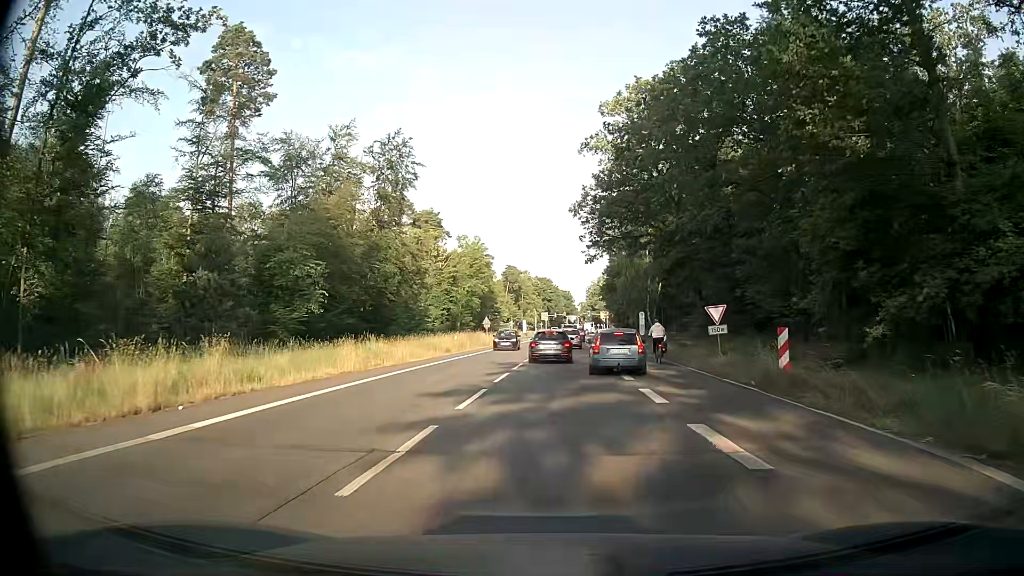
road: secondary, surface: asphalt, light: Day
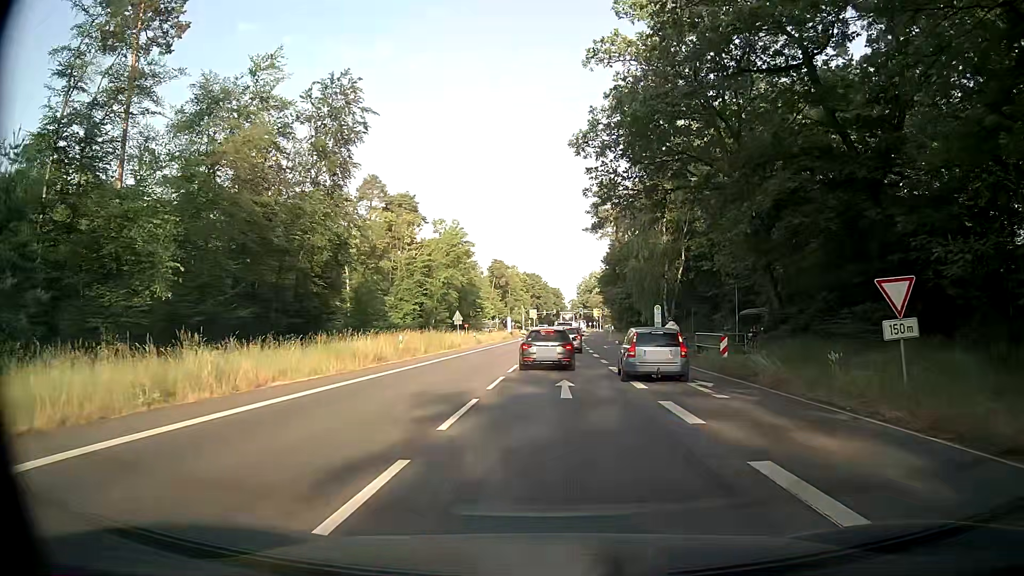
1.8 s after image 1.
(+0.3, +14.8) m; +3°
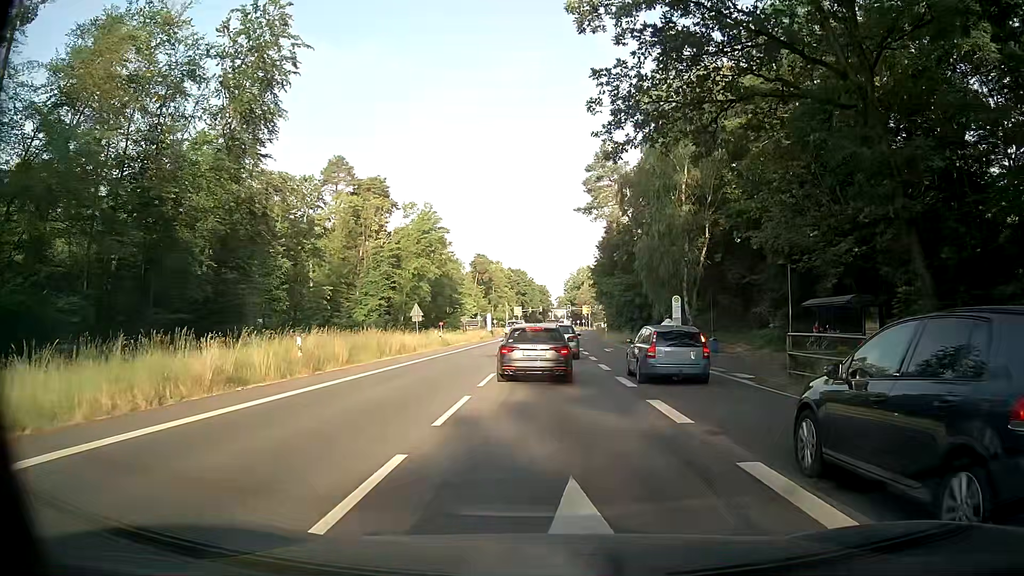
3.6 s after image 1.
(-0.2, +11.9) m; -1°
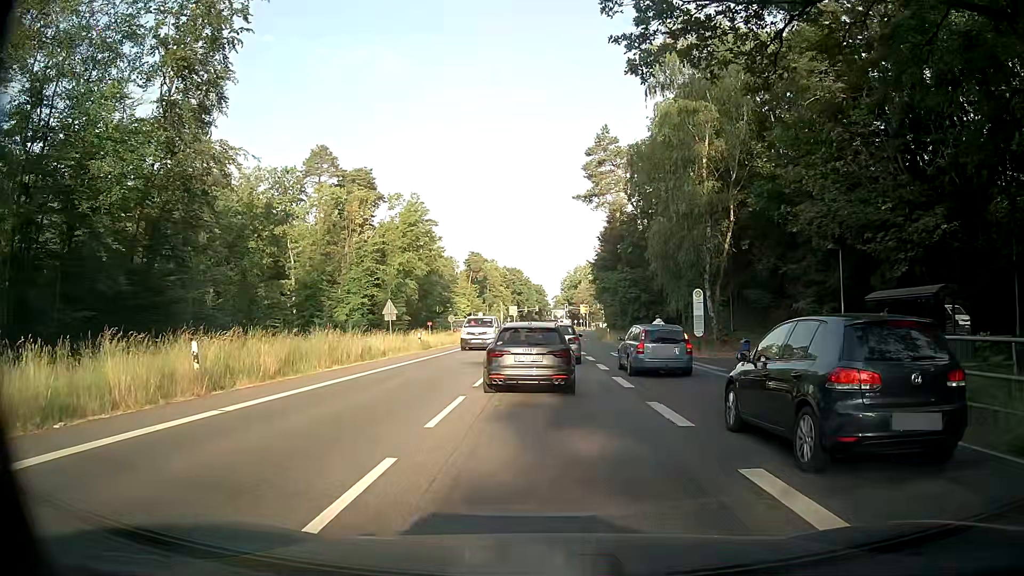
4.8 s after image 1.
(+0.1, +6.3) m; +2°
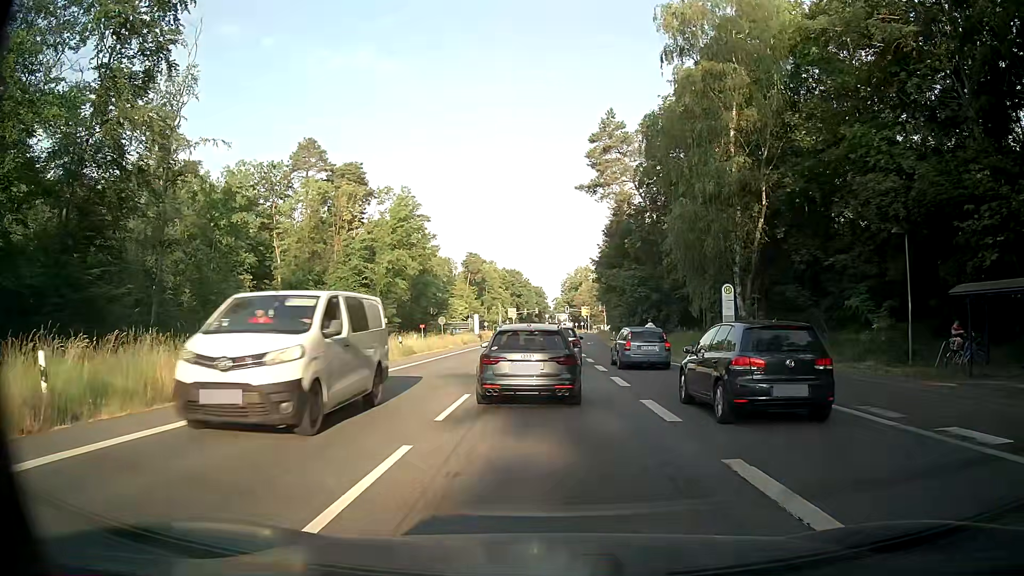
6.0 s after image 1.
(0.0, +5.3) m; +1°
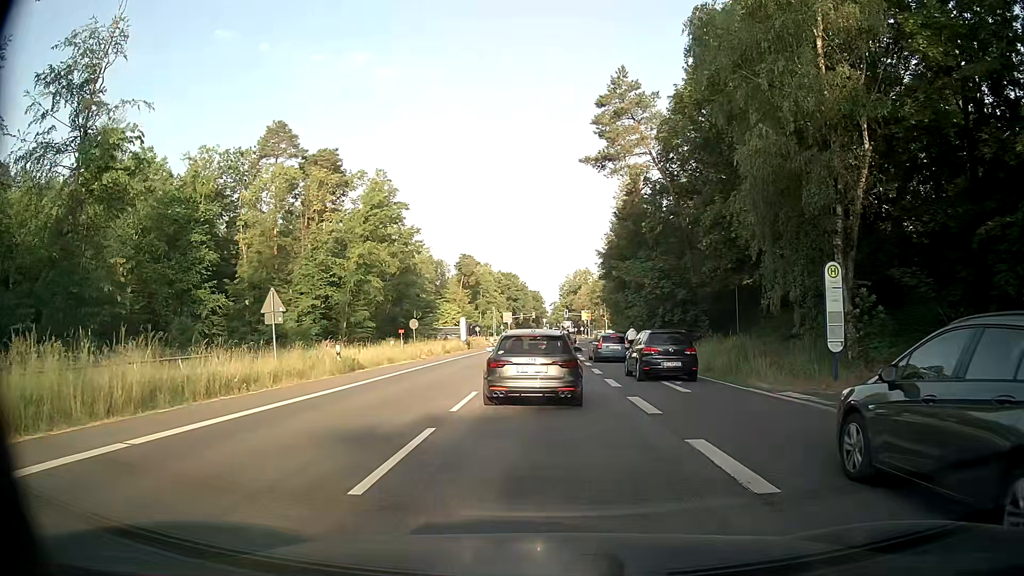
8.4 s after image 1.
(-0.3, +10.5) m; -1°
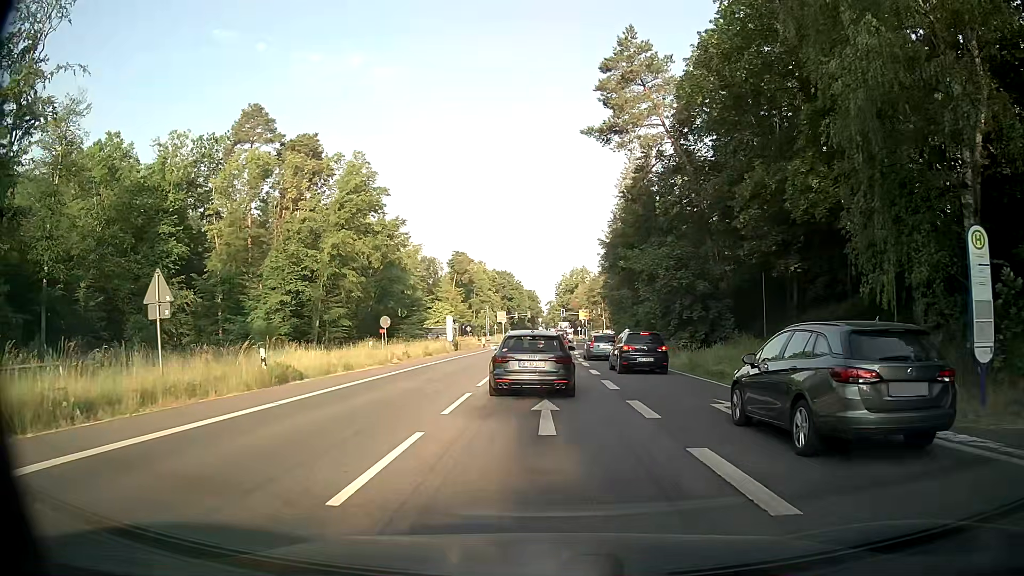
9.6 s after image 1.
(0.0, +6.7) m; 0°
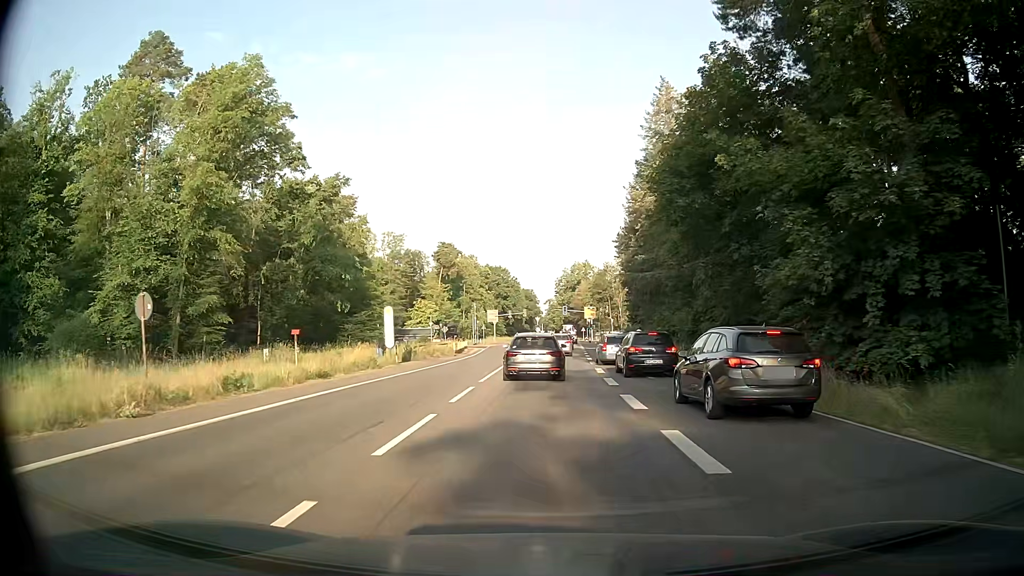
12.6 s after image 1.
(0.0, +22.8) m; 0°
(0, +10) (0, +20) (0, +30) (0, +40) (+1, +50) (+1, +60) (+1, +70) (+2, +80) (+2, +90) (+3, +100) m
